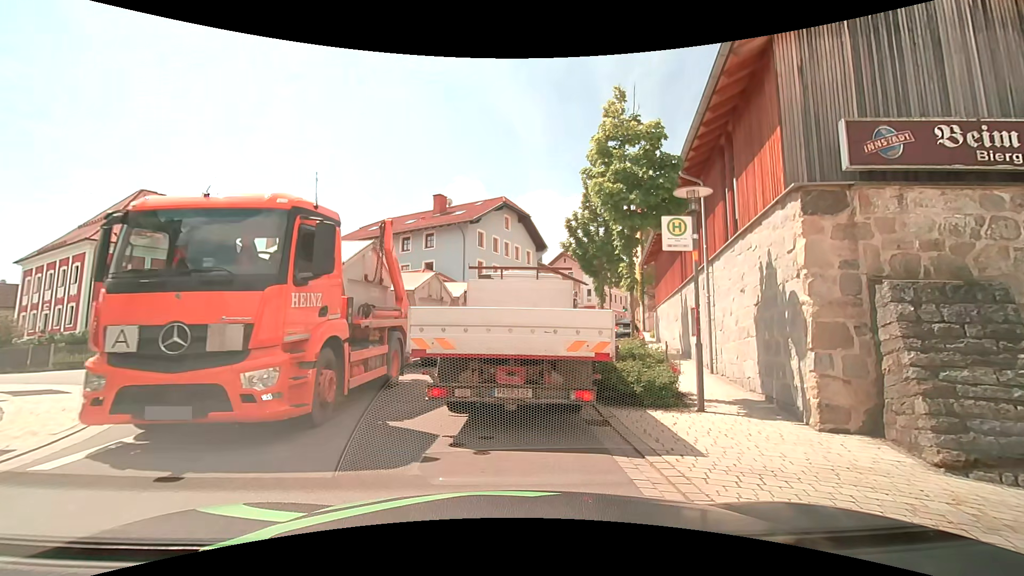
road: tertiary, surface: asphalt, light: Day
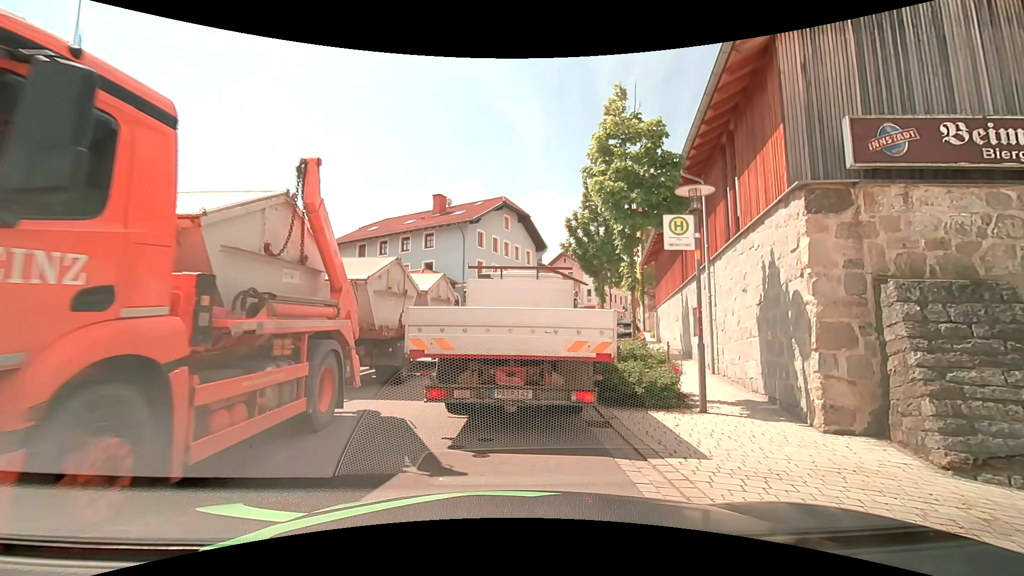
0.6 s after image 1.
(0.0, +0.1) m; 0°
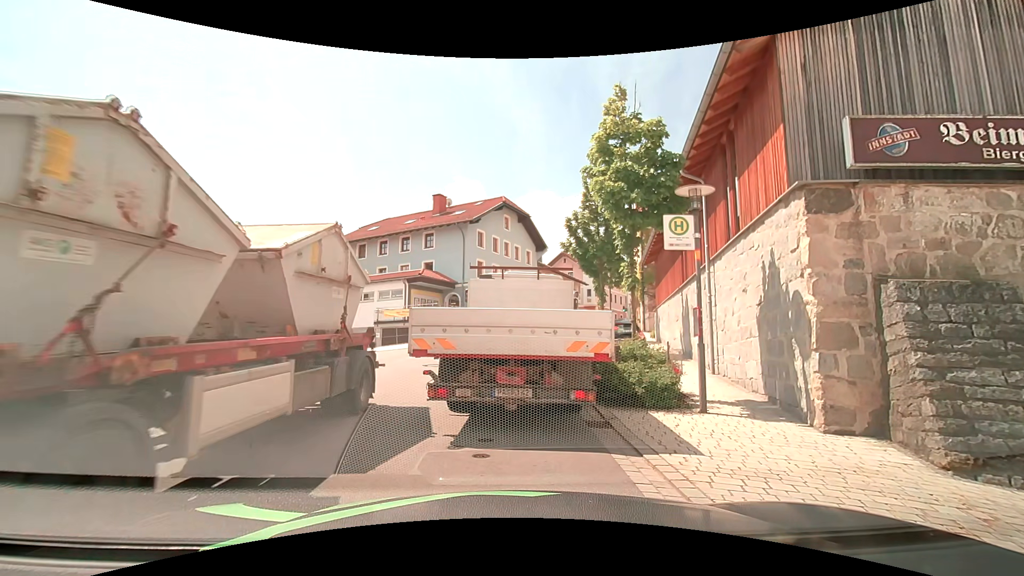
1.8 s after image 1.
(0.0, +0.1) m; 0°
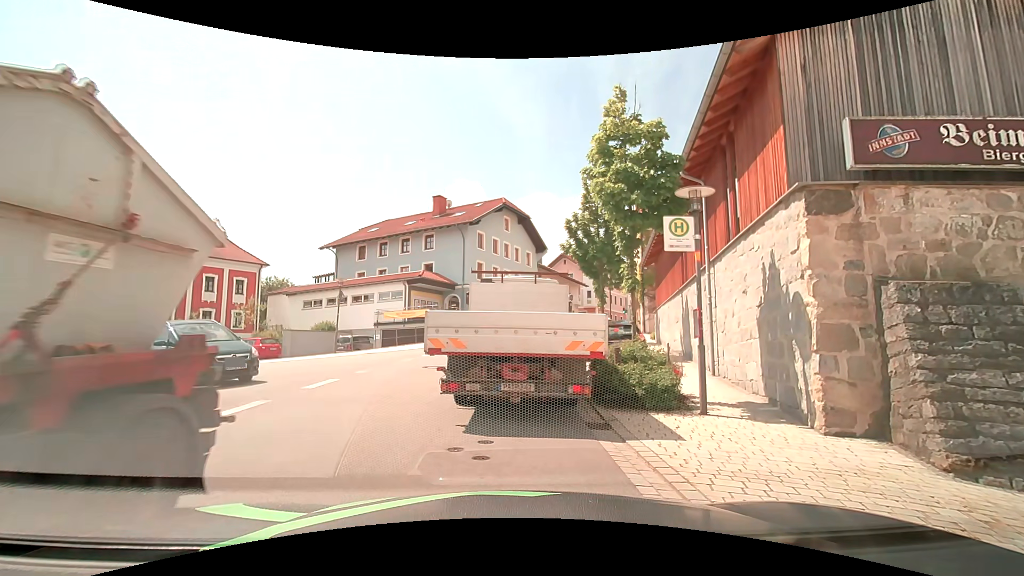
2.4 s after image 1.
(0.0, 0.0) m; 0°
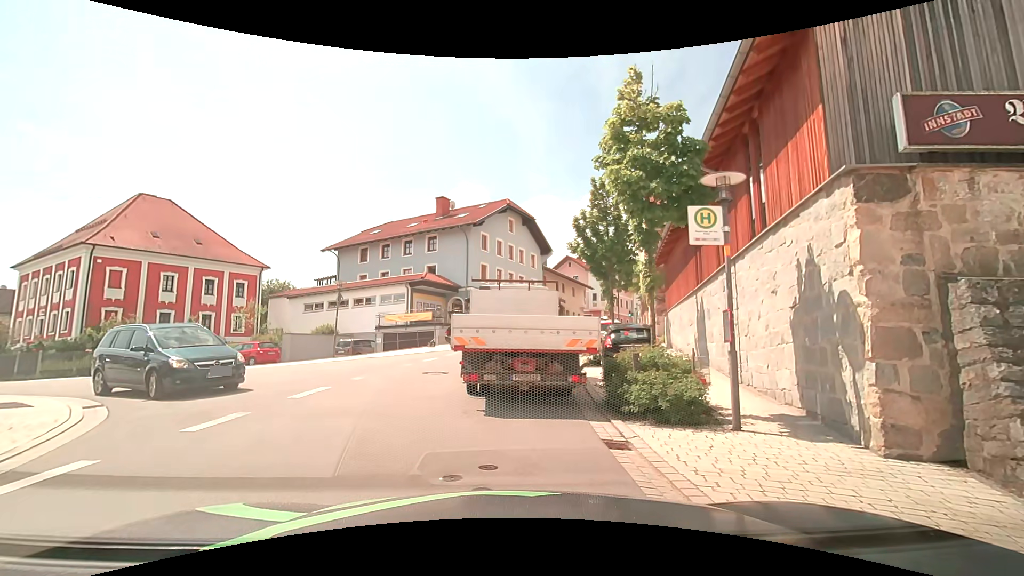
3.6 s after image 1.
(0.0, +1.1) m; 0°
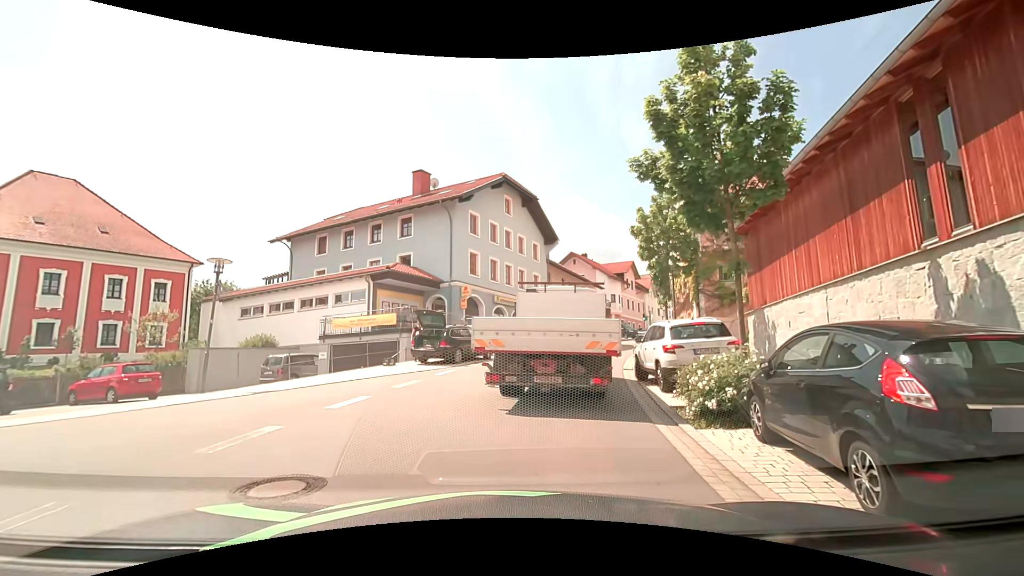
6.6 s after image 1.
(-0.2, +10.3) m; -1°
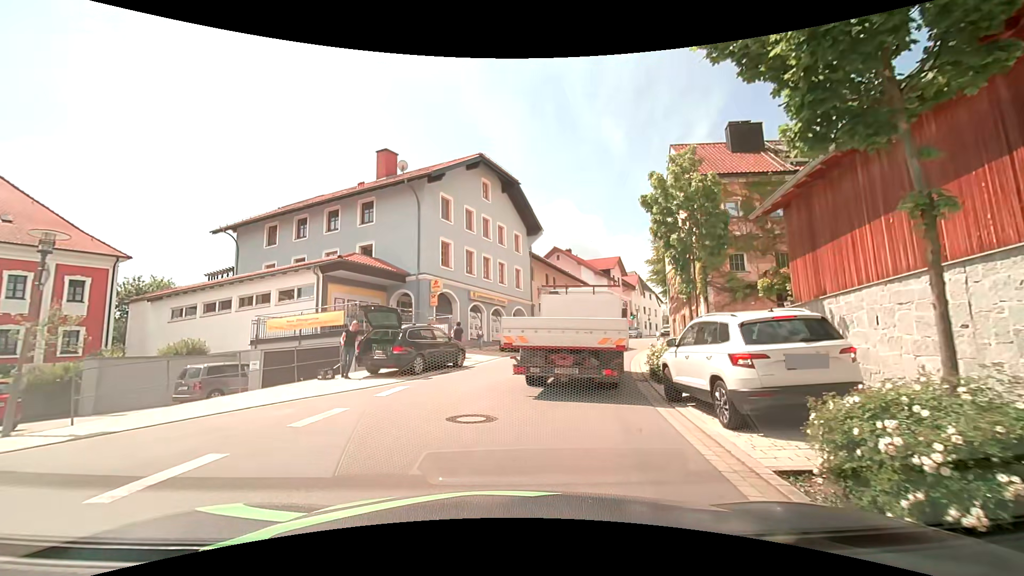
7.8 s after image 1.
(+0.2, +4.6) m; +2°
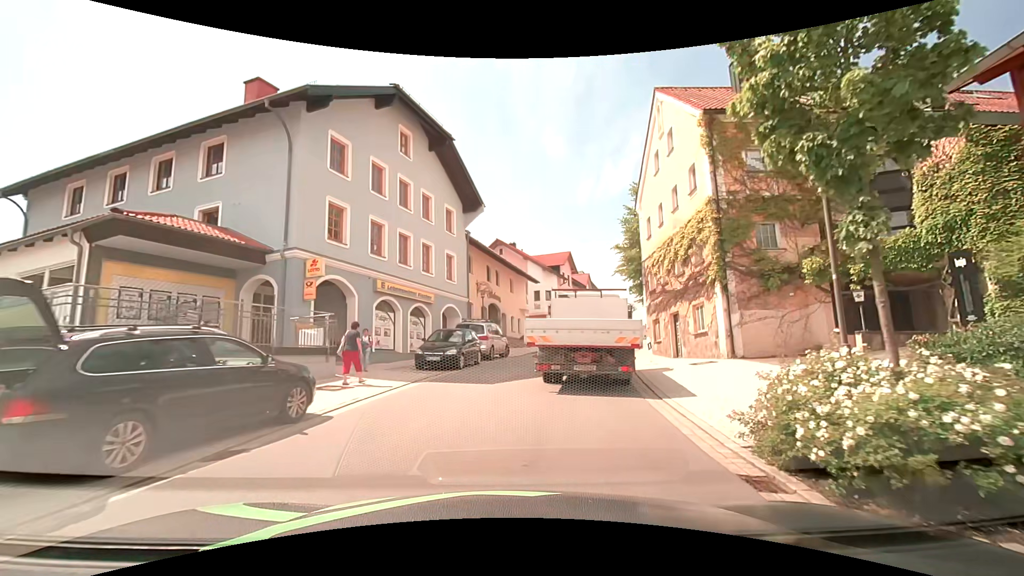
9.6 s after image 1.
(+0.7, +9.4) m; +7°
(+1, +10) (+3, +20) (+5, +29) (+8, +39) (+12, +48) (+15, +58) (+18, +67) (+21, +77) (+24, +87) (+26, +96) m
